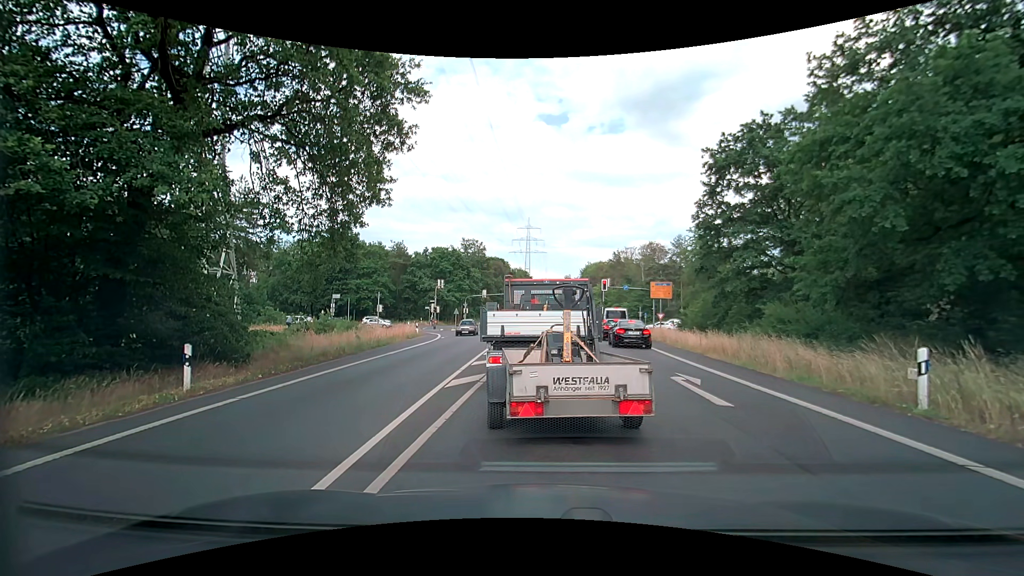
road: secondary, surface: asphalt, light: Day
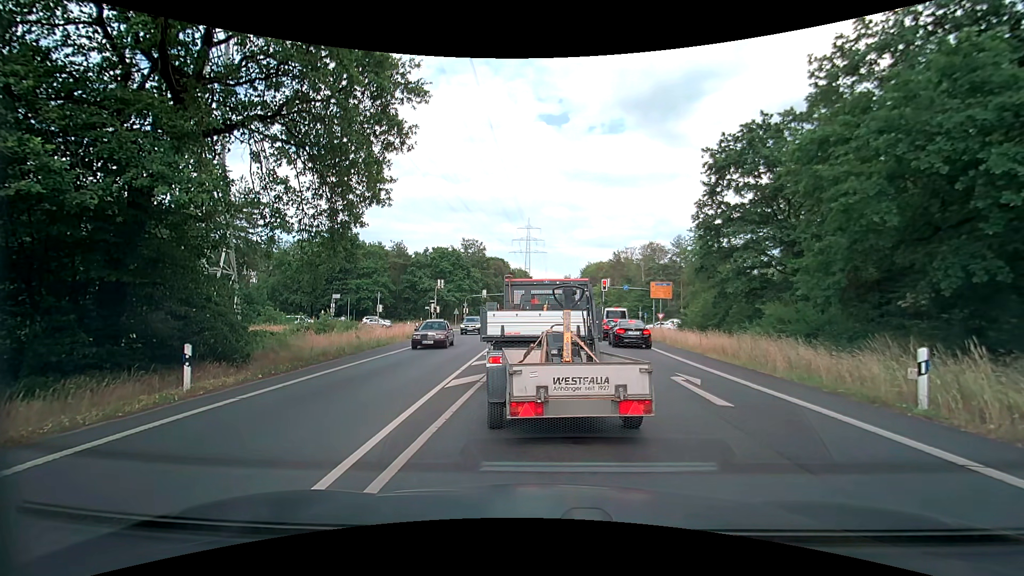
(0.0, 0.0) m; 0°
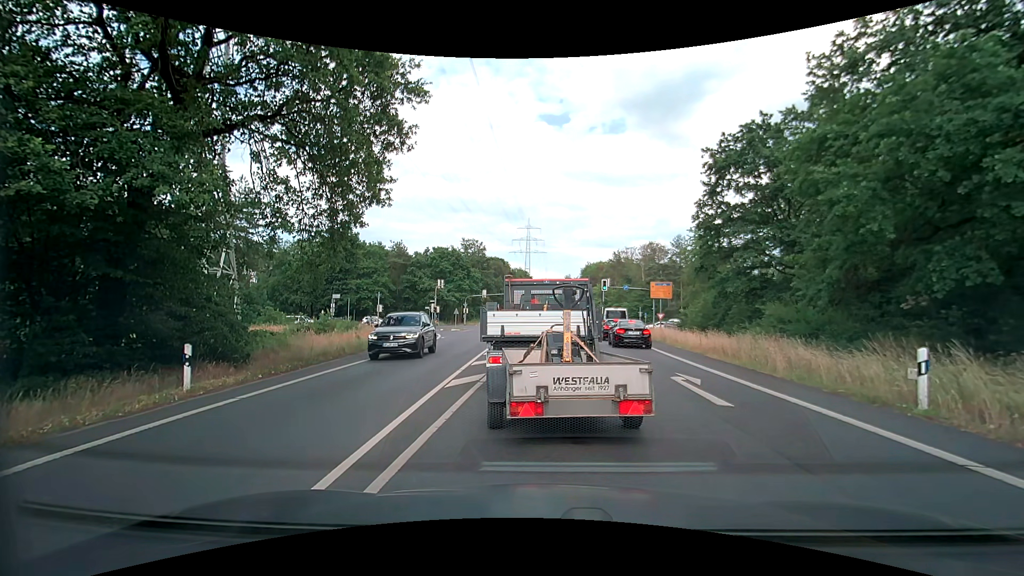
(0.0, 0.0) m; 0°
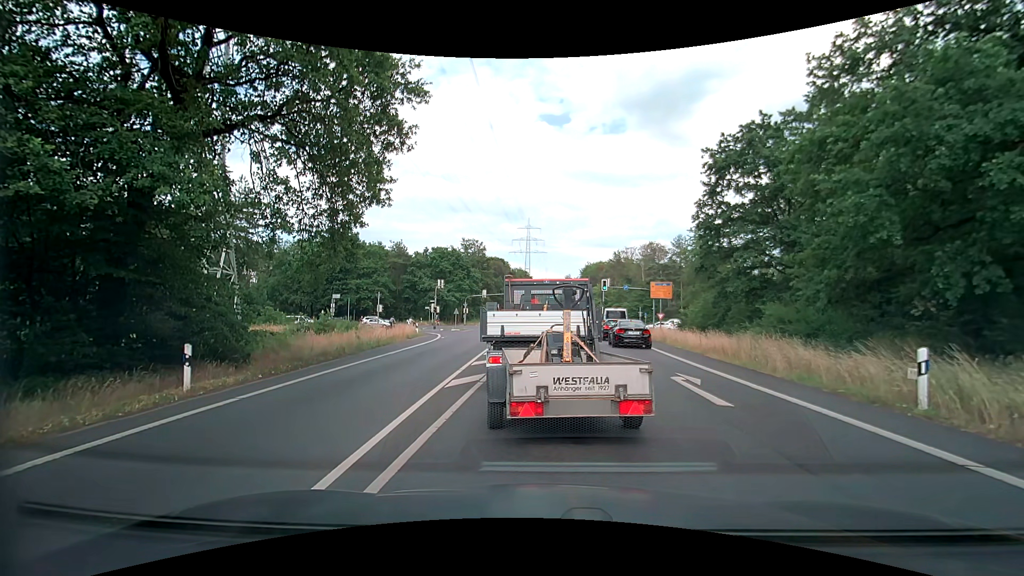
(0.0, 0.0) m; 0°
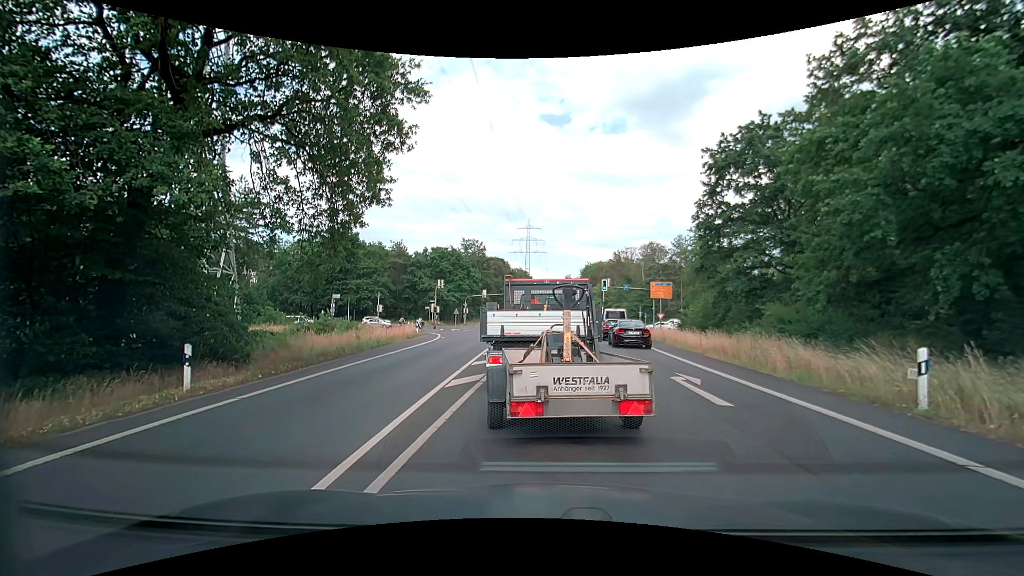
(0.0, 0.0) m; 0°
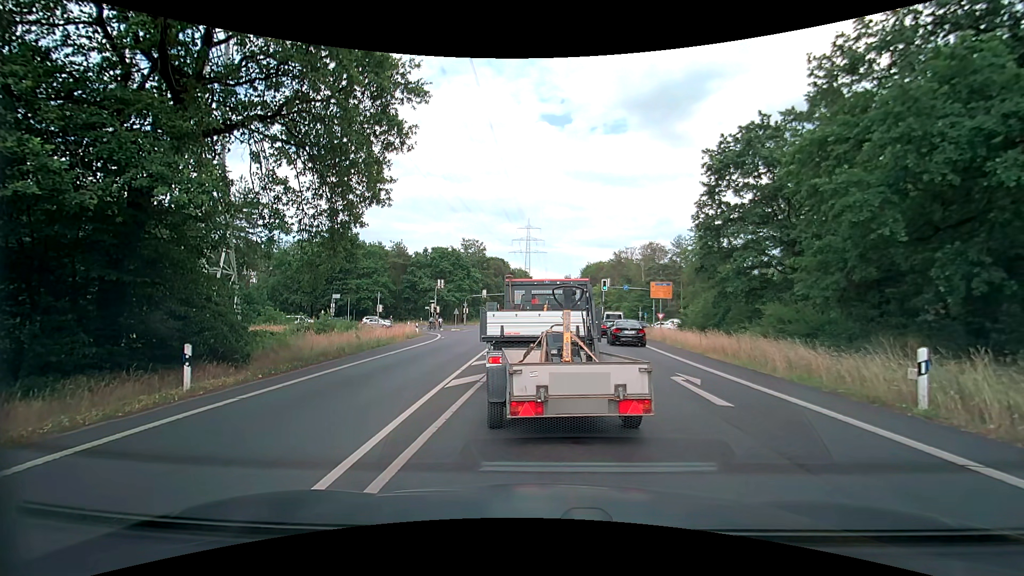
(0.0, 0.0) m; 0°
